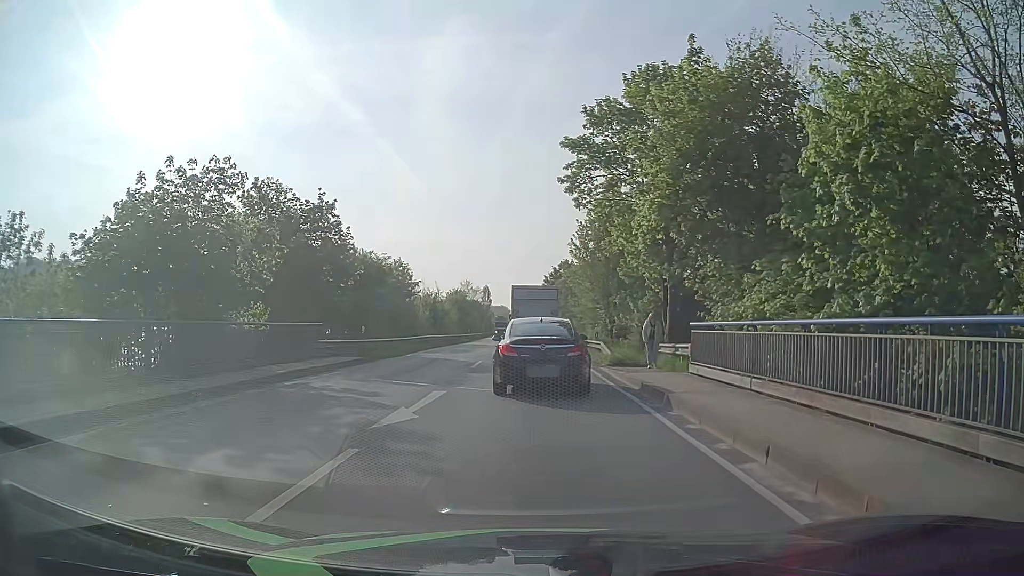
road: primary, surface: asphalt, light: Day
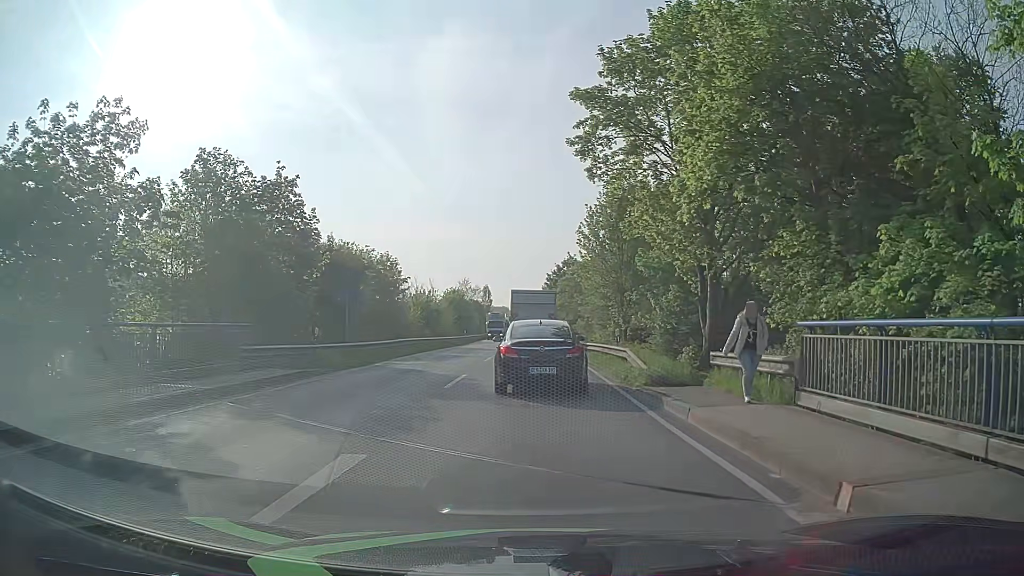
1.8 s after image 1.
(-0.1, +6.8) m; -1°
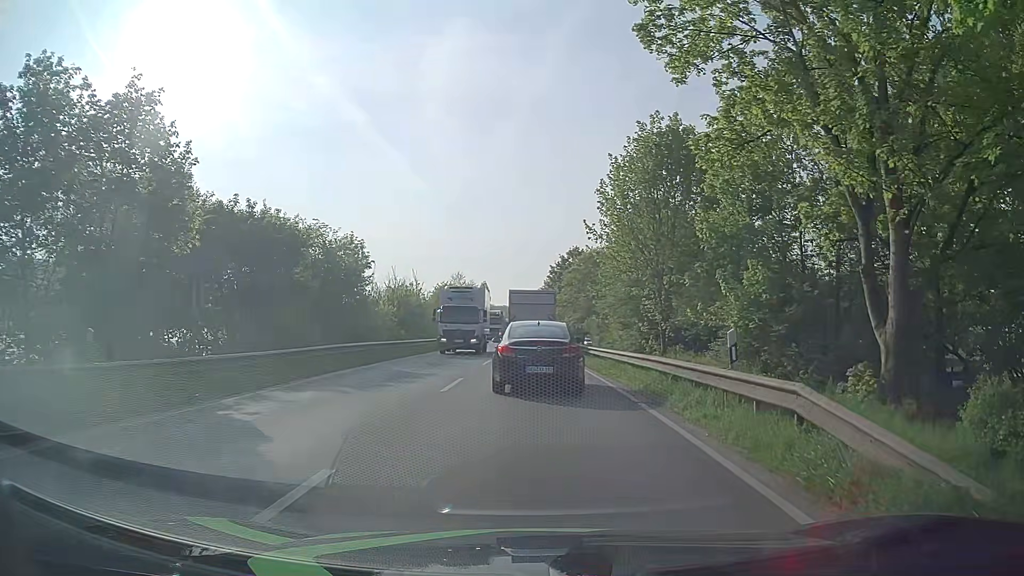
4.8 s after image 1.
(+0.1, +12.9) m; +1°
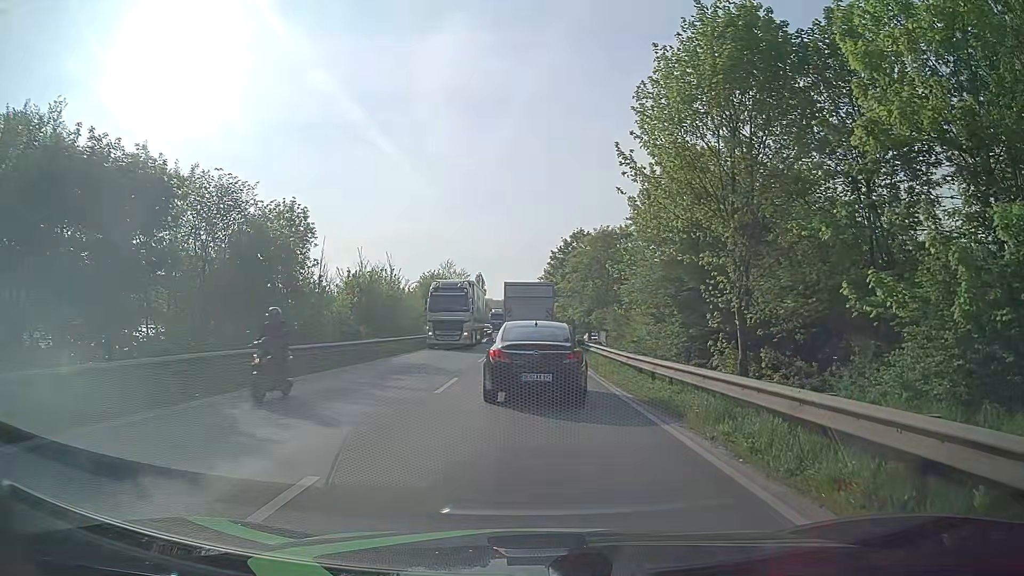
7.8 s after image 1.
(0.0, +12.3) m; +1°
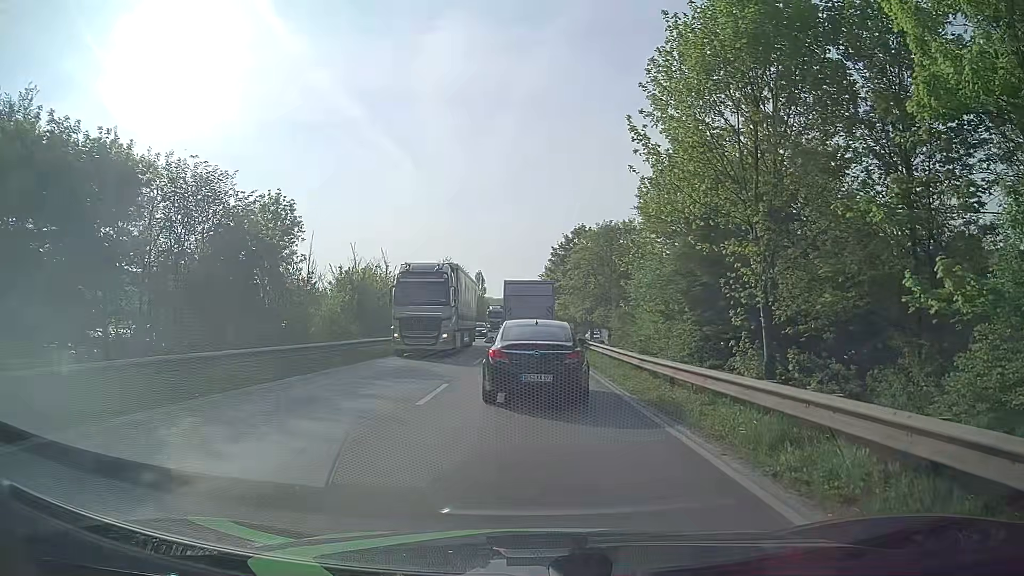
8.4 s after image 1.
(-0.1, +2.2) m; -1°
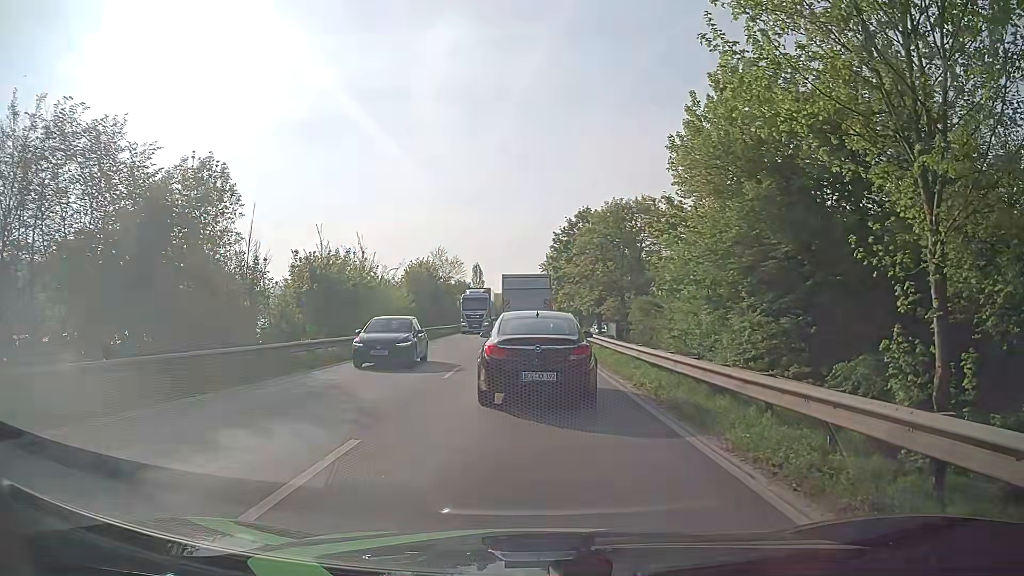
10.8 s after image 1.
(0.0, +8.1) m; +1°
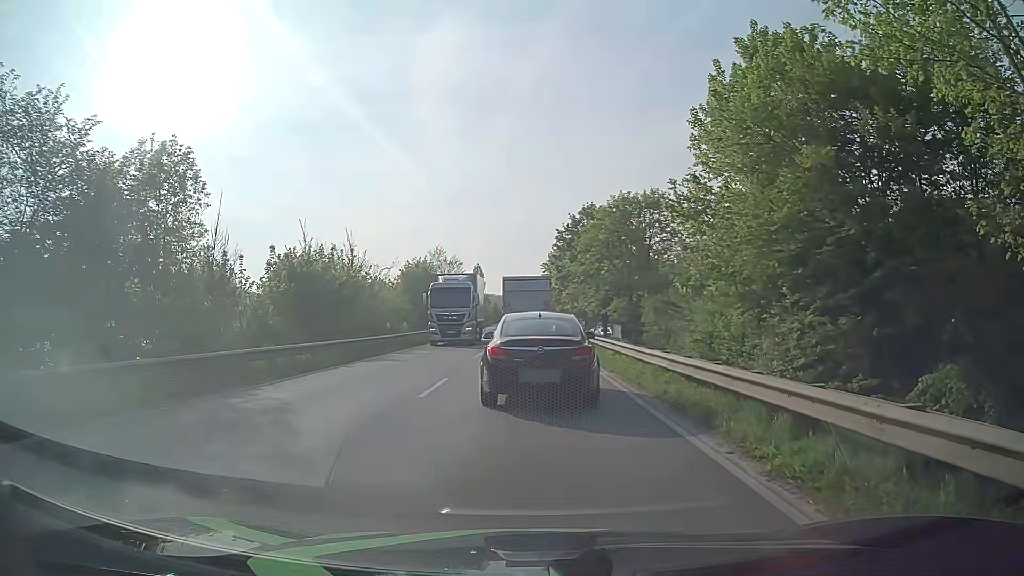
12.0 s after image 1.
(-0.1, +3.5) m; -1°
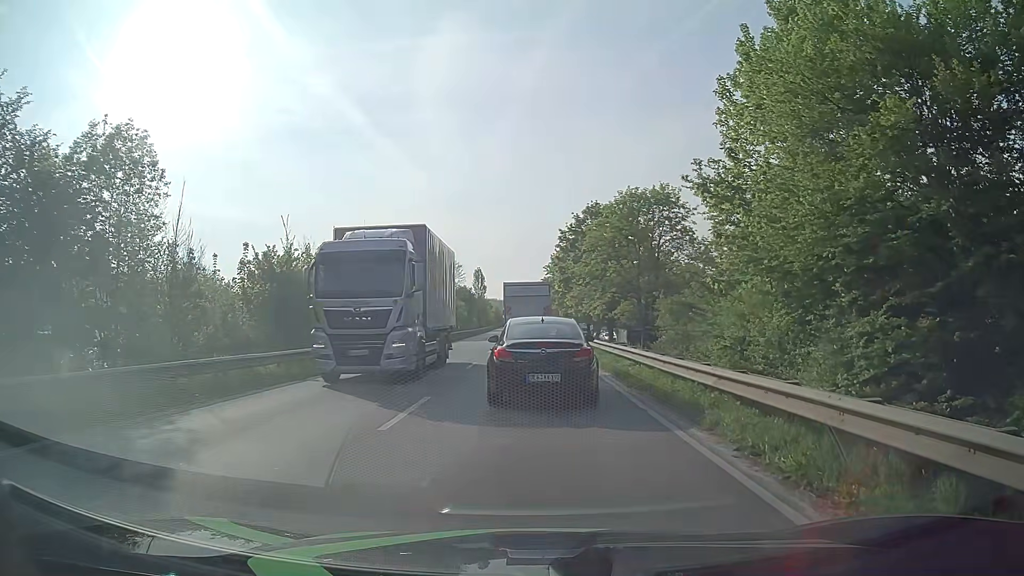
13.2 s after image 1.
(0.0, +3.3) m; -2°
